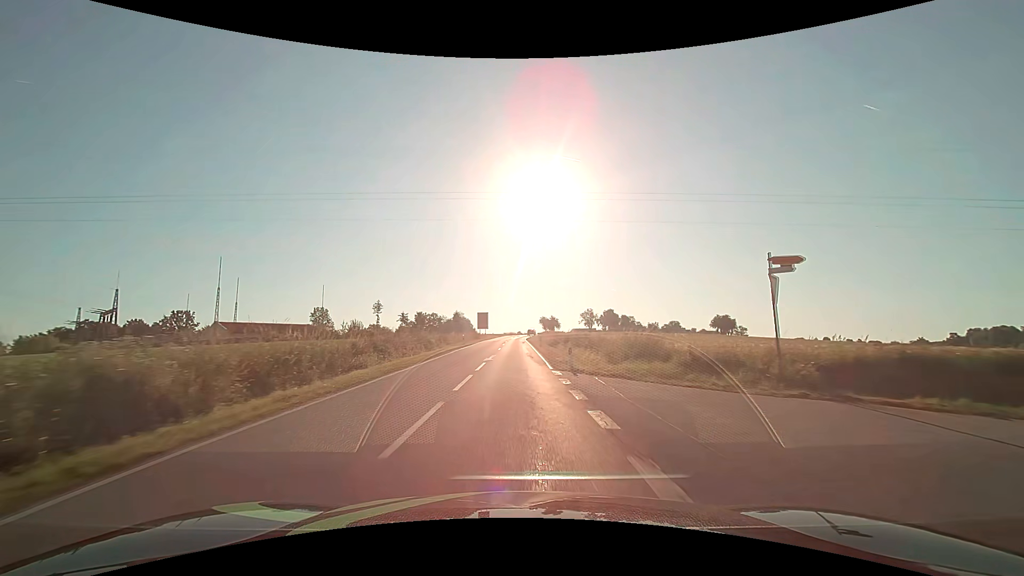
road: secondary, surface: asphalt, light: Day
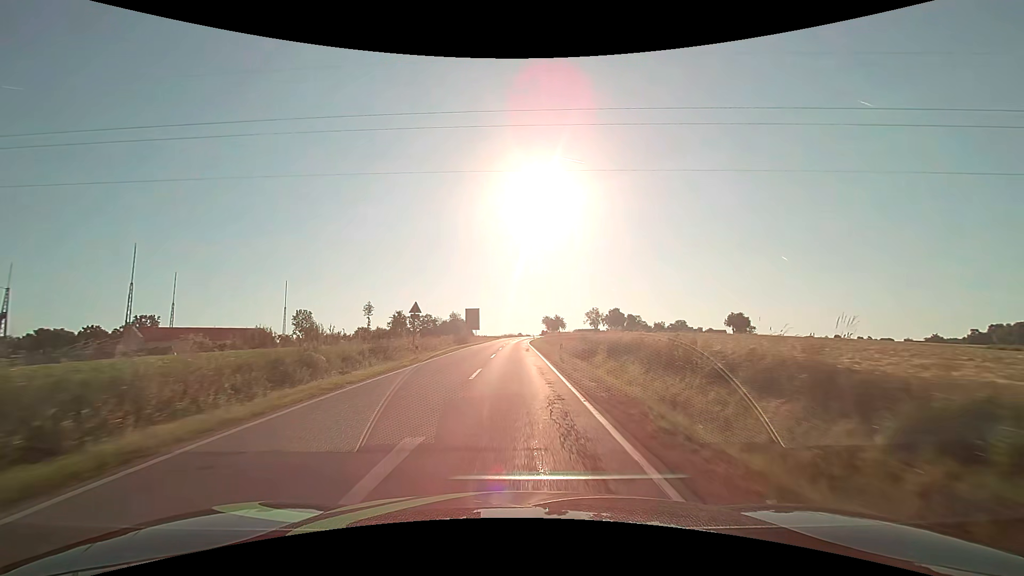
(+0.1, +21.5) m; 0°
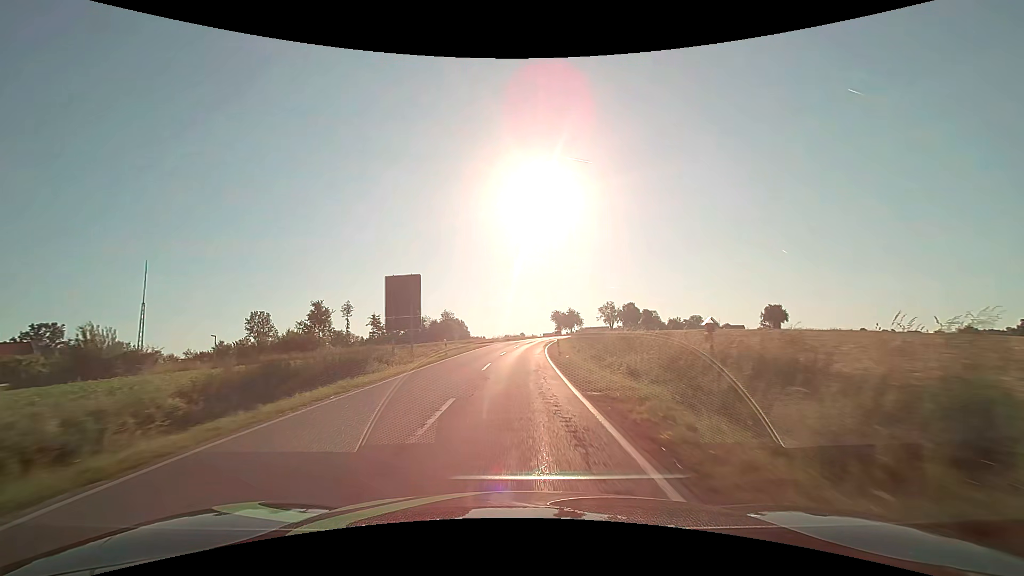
(0.0, +43.0) m; 0°
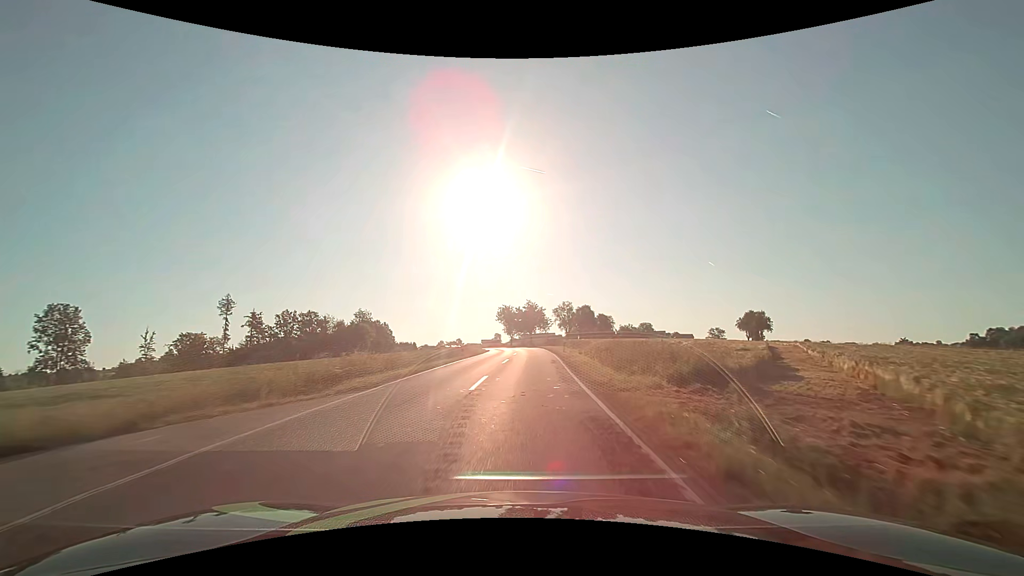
(+2.0, +53.6) m; +7°
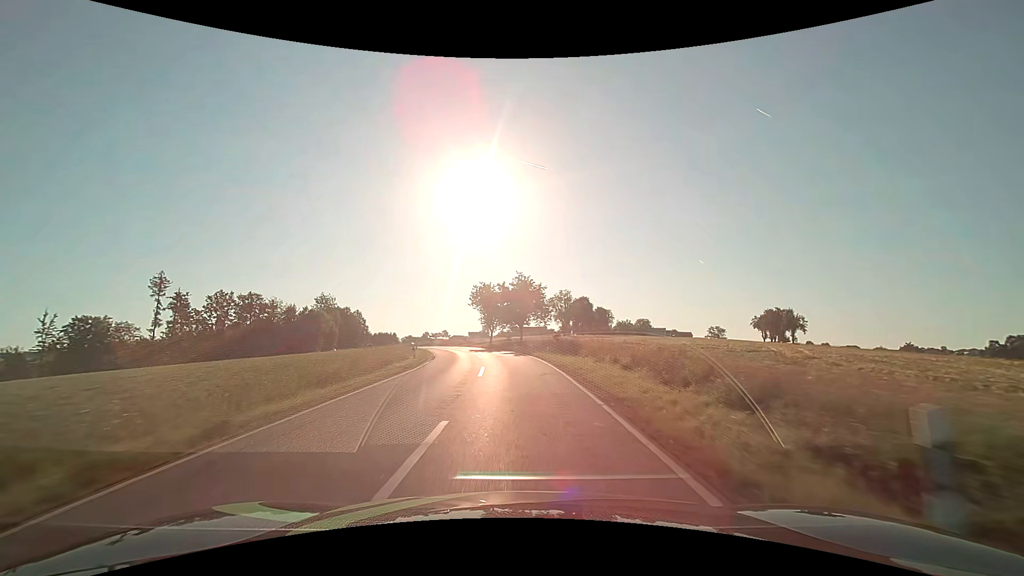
(+1.0, +32.2) m; +2°
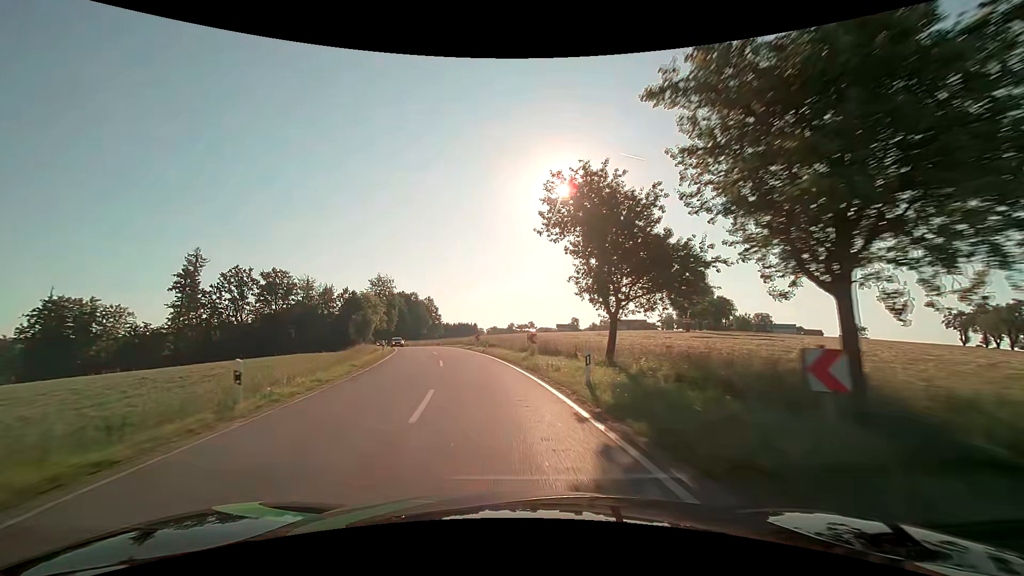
(-3.1, +43.1) m; -10°
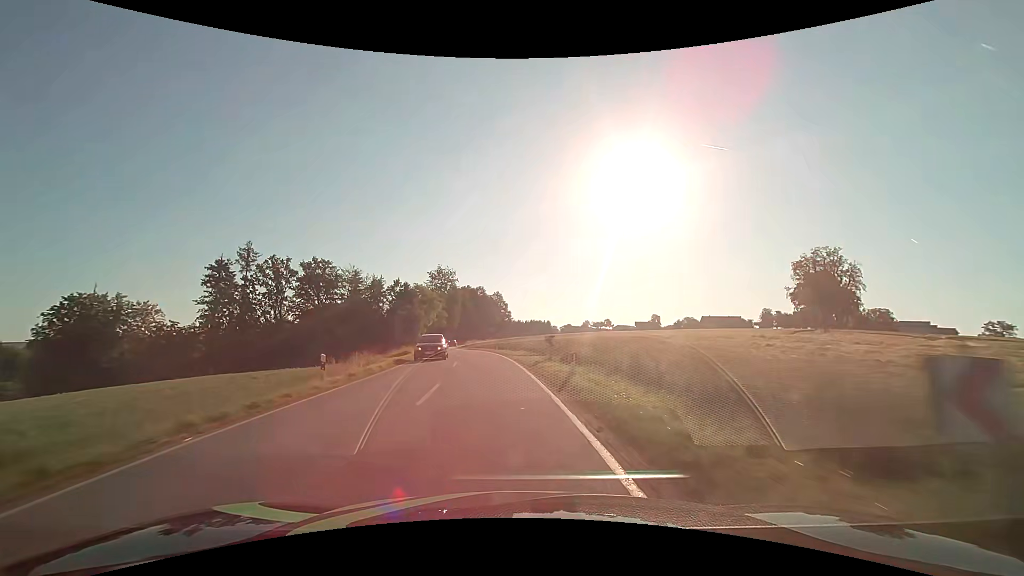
(-1.6, +21.6) m; -8°
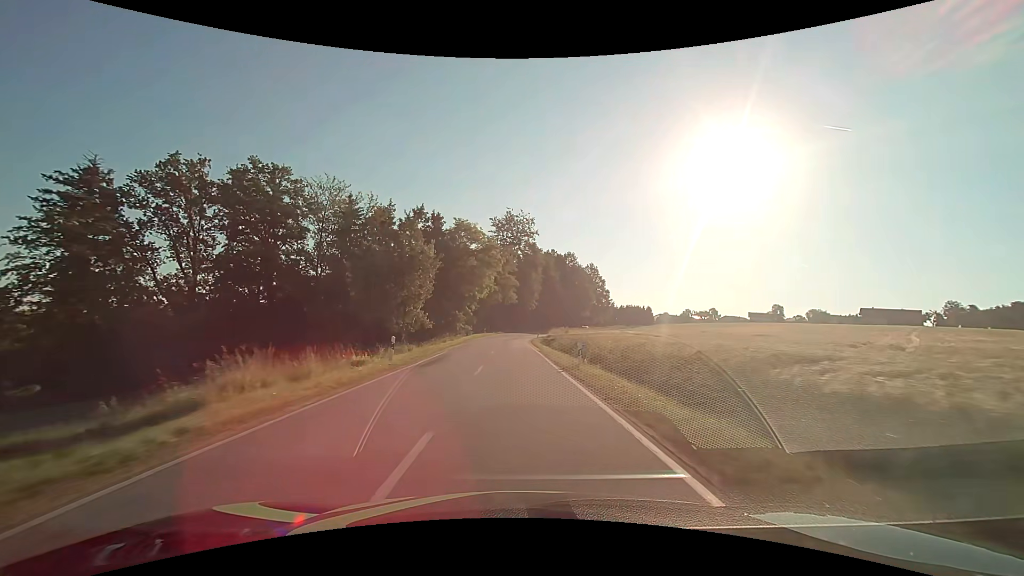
(-6.1, +54.1) m; -10°
(0, +10) (0, +20) (0, +30) (0, +40) (0, +50) (0, +60) (0, +70) (+1, +80) (+3, +90) (+5, +100) m
